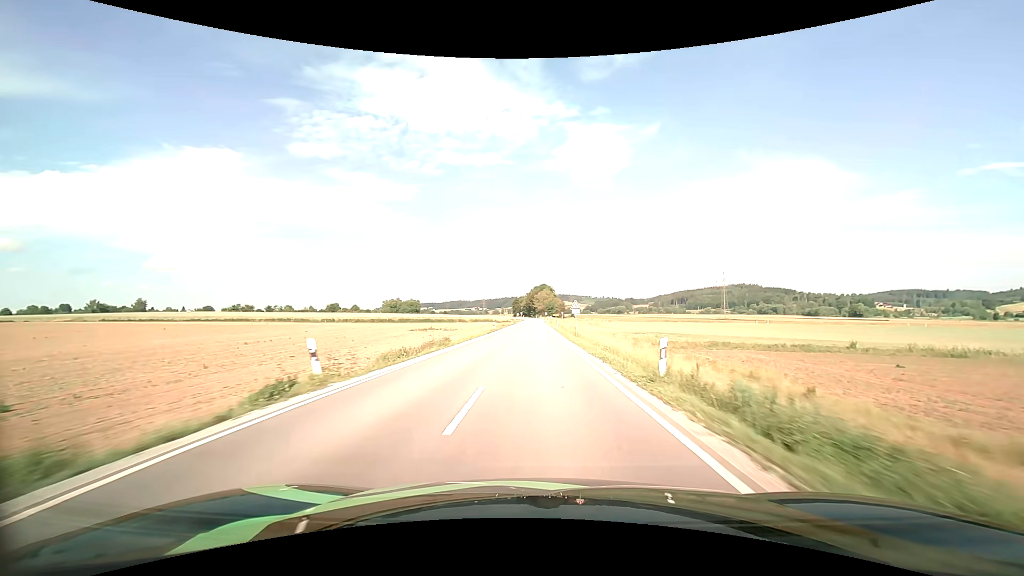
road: secondary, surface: asphalt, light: Day
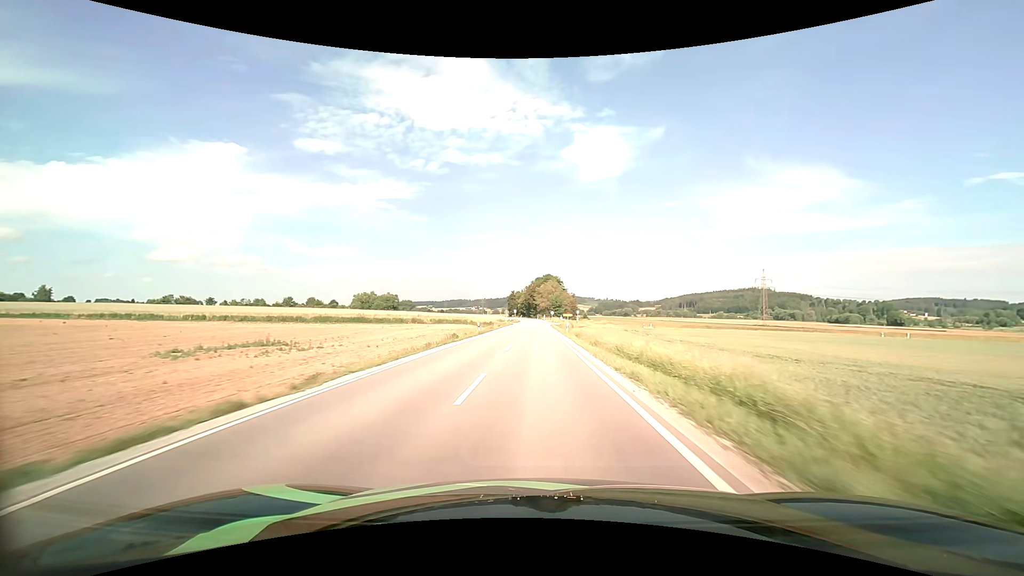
(-0.2, +58.3) m; 0°
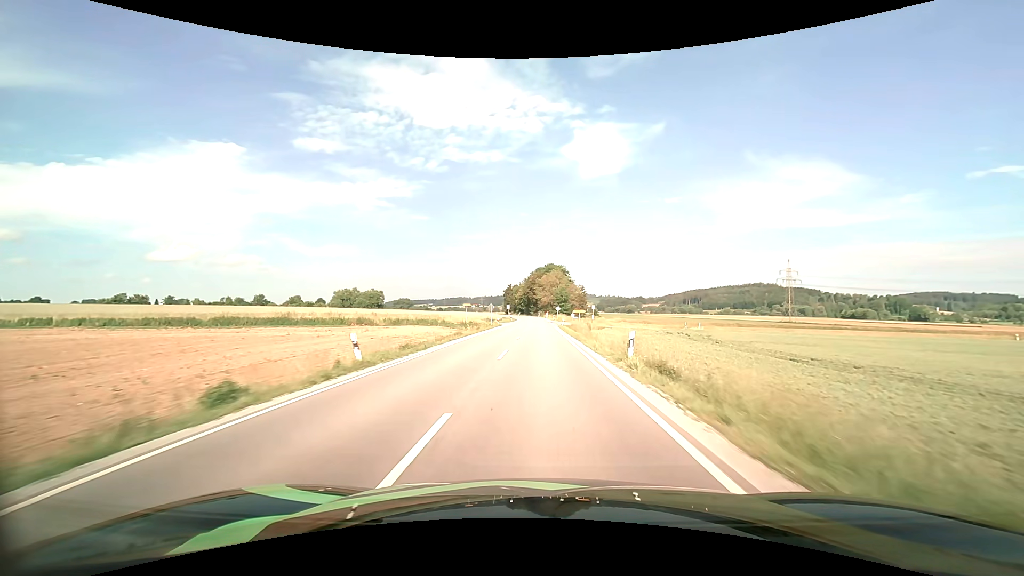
(0.0, +28.8) m; 0°
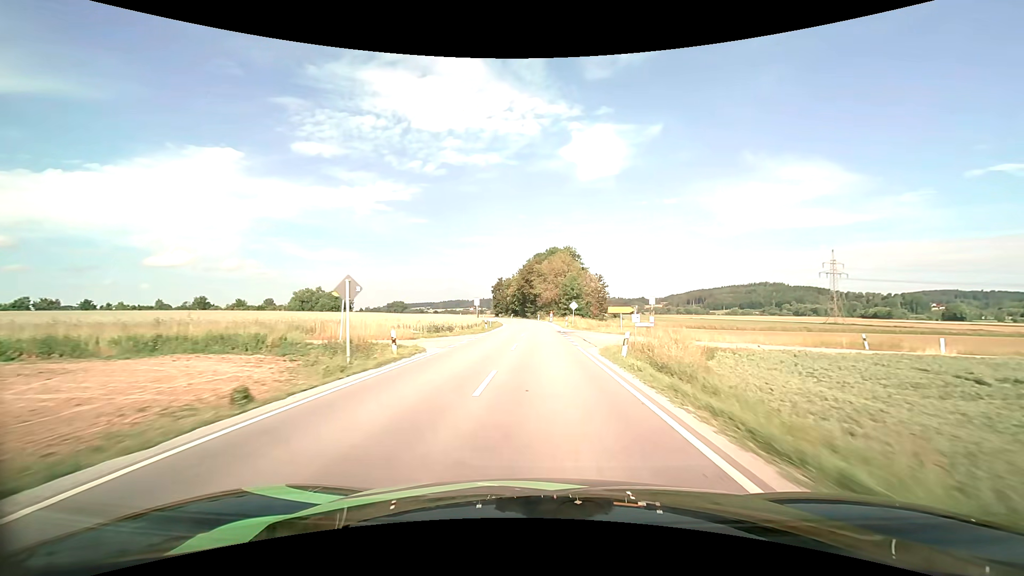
(+0.1, +41.3) m; 0°
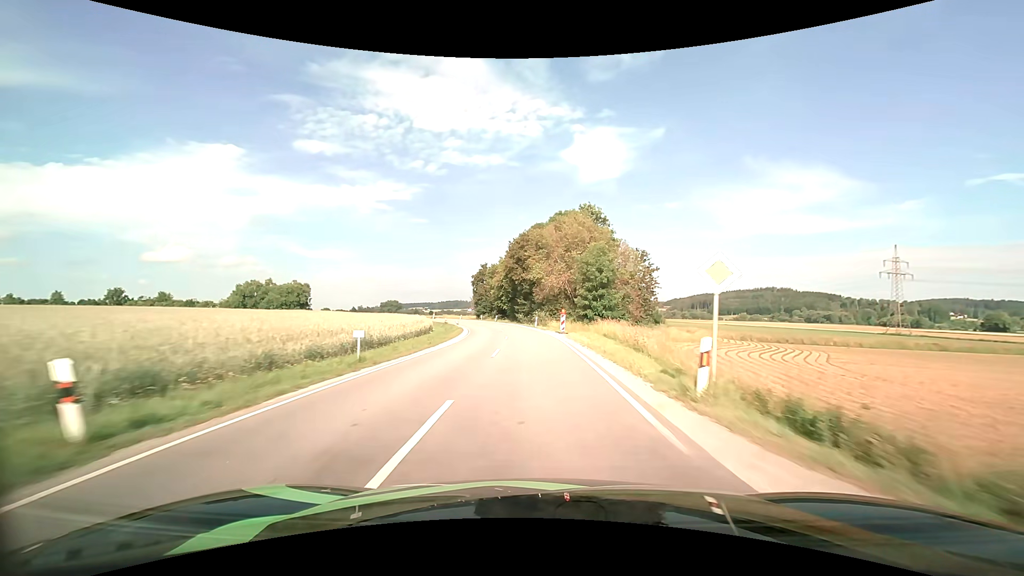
(+0.2, +39.8) m; 0°
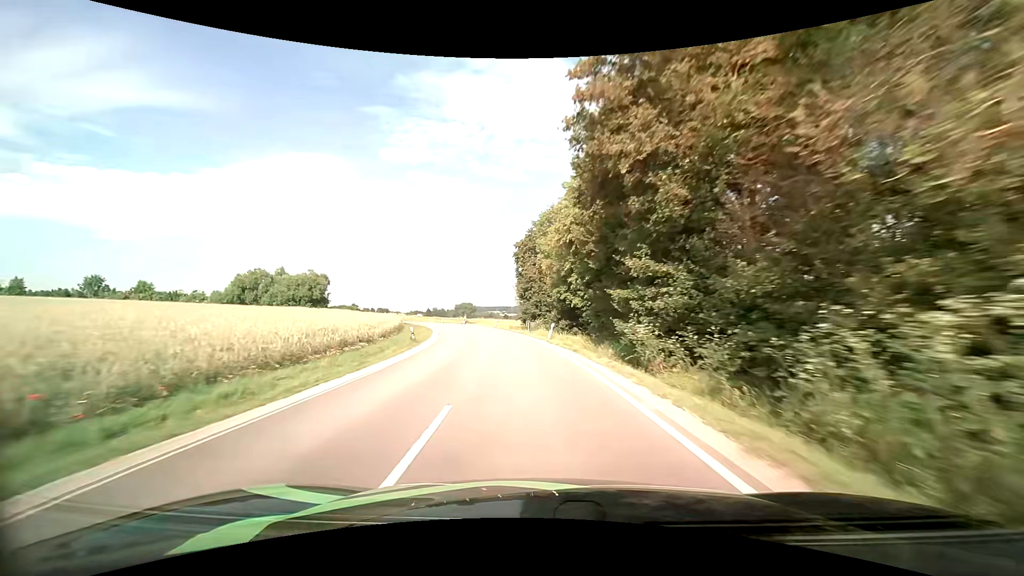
(-2.4, +48.1) m; -8°
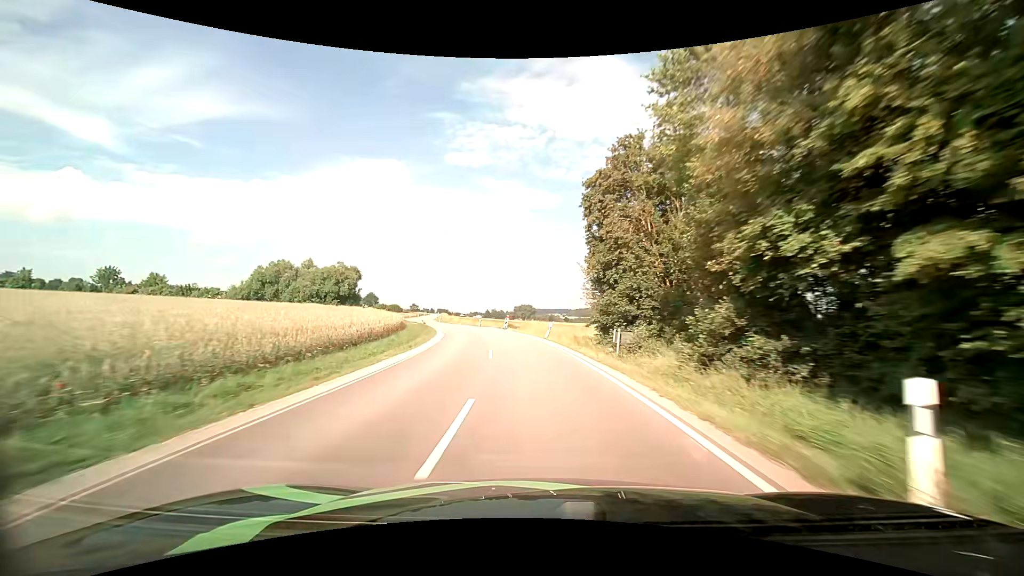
(-1.4, +23.7) m; -7°
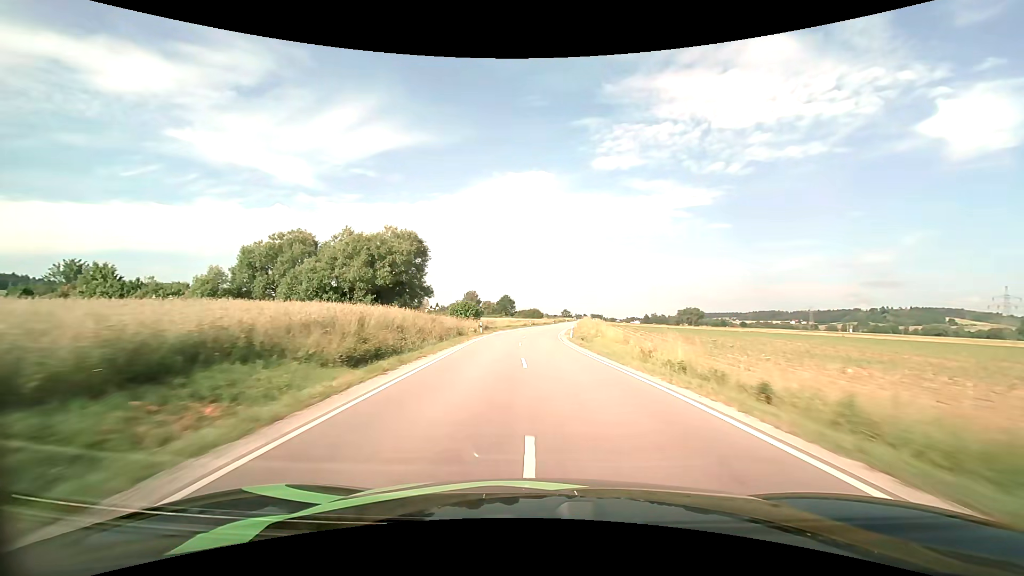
(-10.2, +62.1) m; -18°
(0, +10) (0, +20) (-1, +30) (-1, +40) (0, +50) (0, +60) (+1, +70) (+2, +80) (+3, +90) (+4, +100) m
